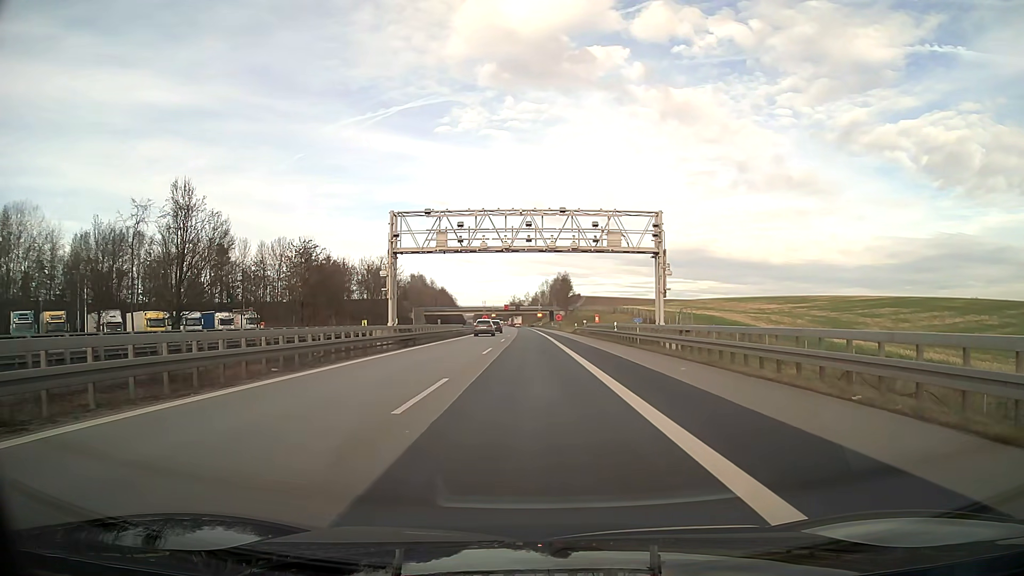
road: motorway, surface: asphalt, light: Day
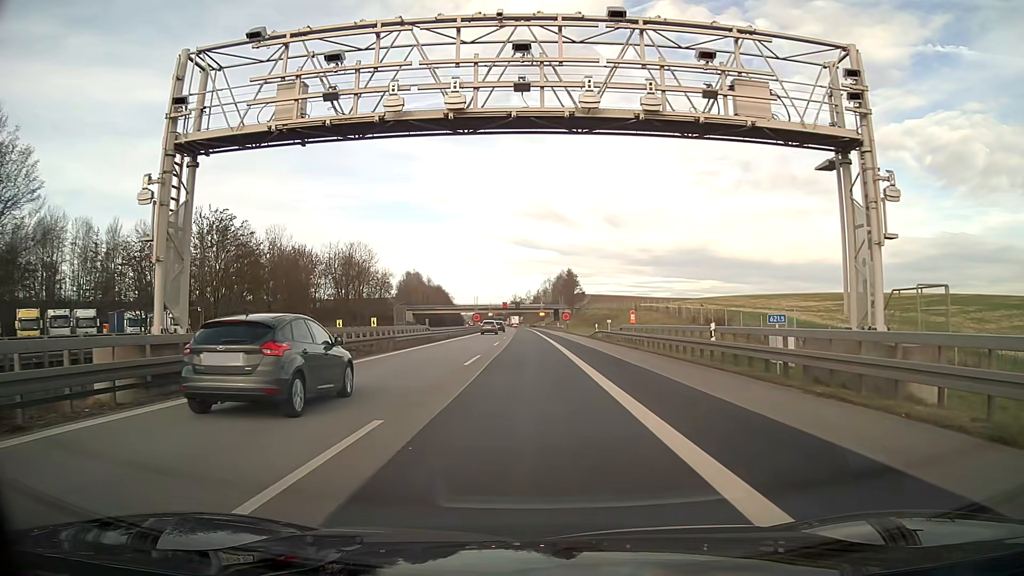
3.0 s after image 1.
(0.0, +24.9) m; 0°
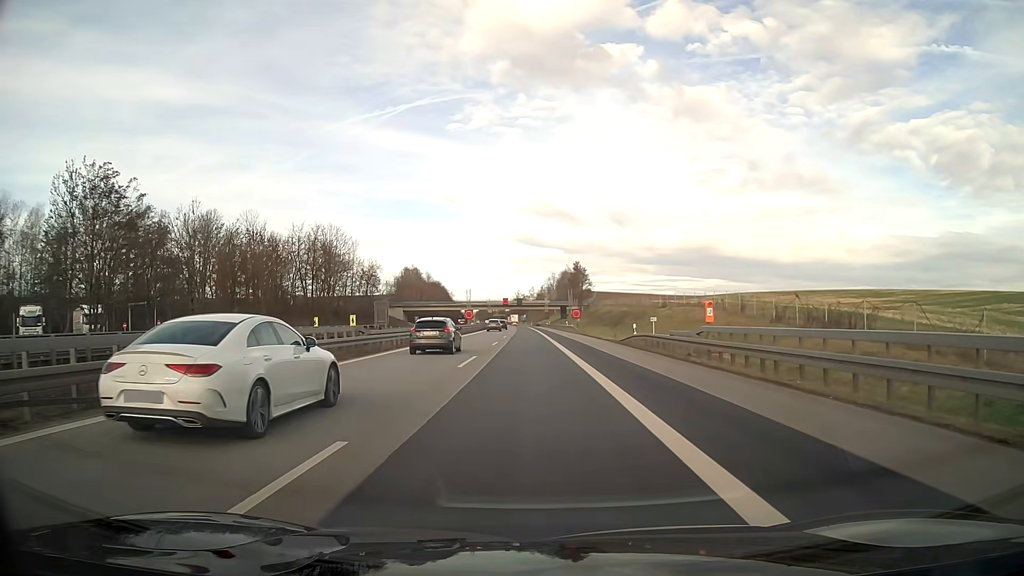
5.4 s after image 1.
(0.0, +19.9) m; 0°
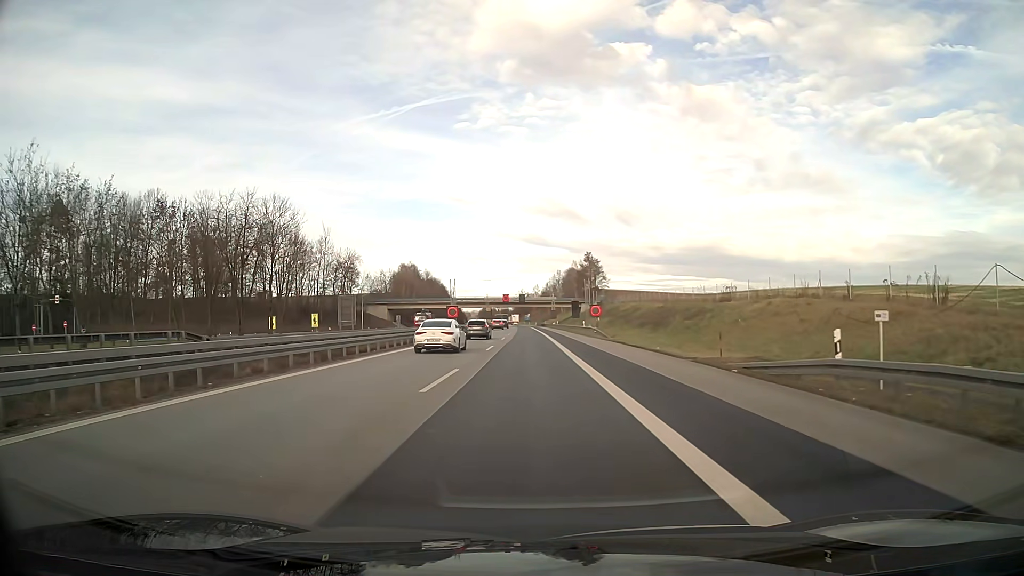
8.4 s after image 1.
(-0.1, +25.0) m; 0°
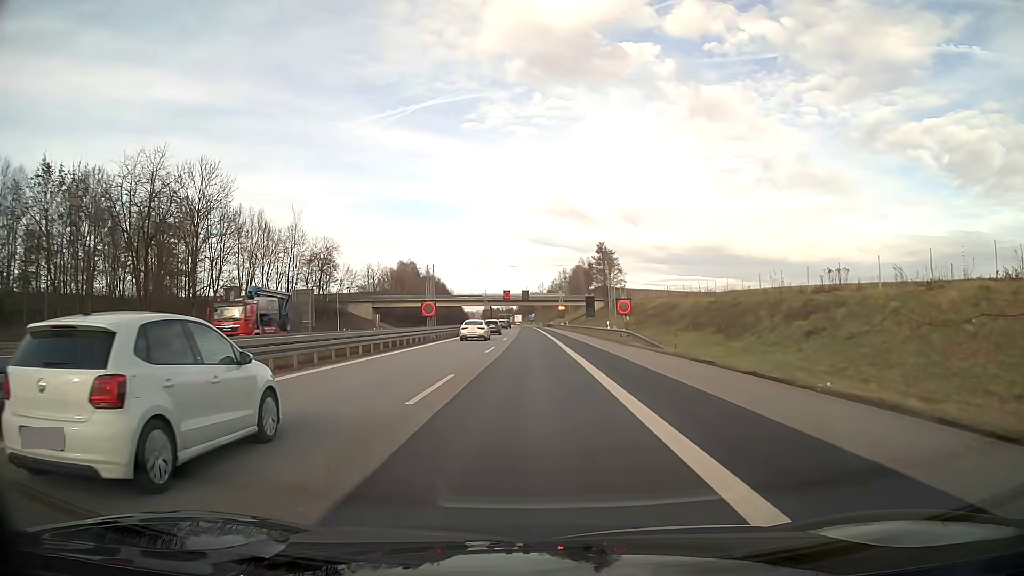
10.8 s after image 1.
(-0.1, +20.0) m; 0°
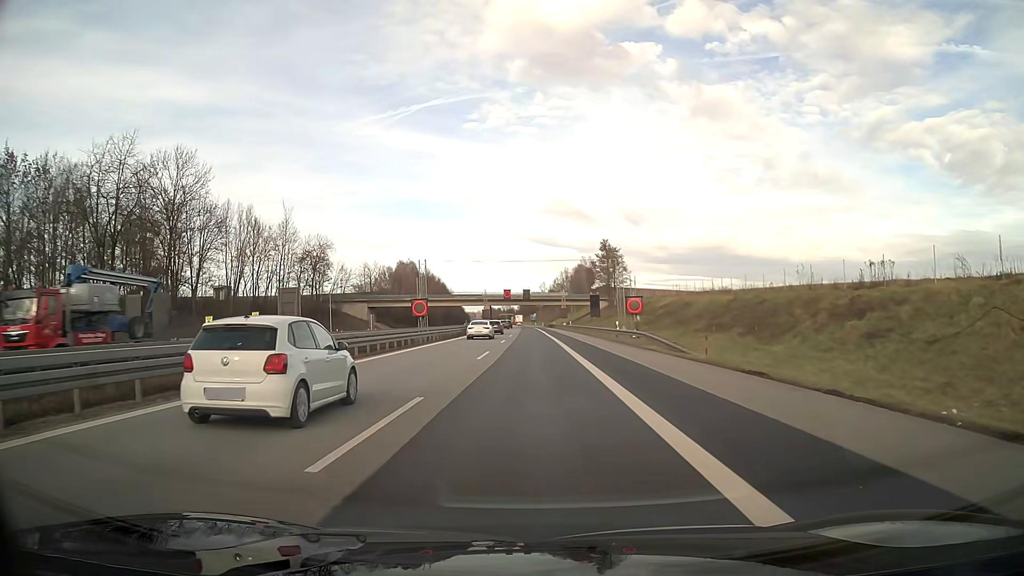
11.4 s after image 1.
(0.0, +5.0) m; 0°
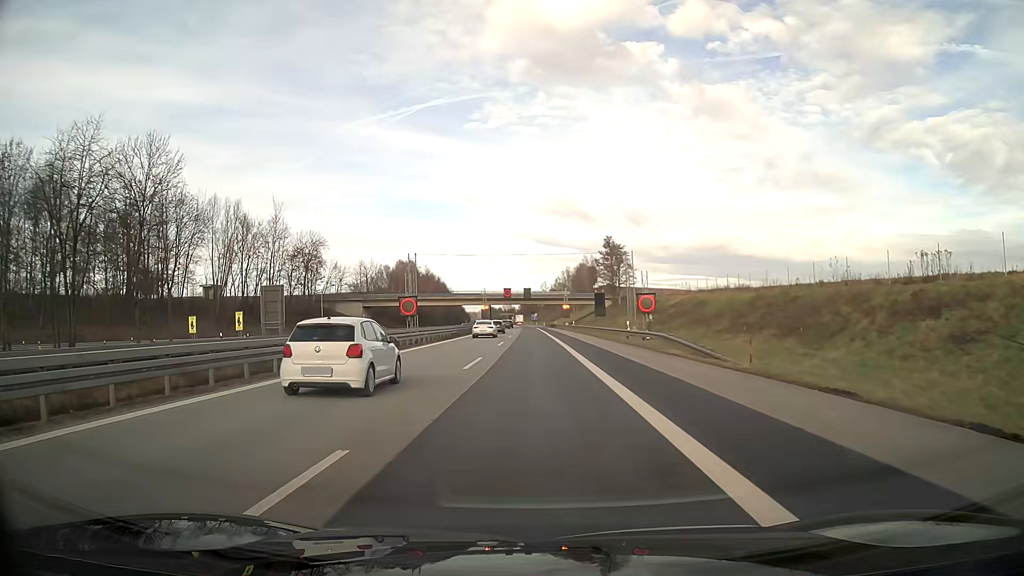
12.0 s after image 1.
(0.0, +5.0) m; 0°
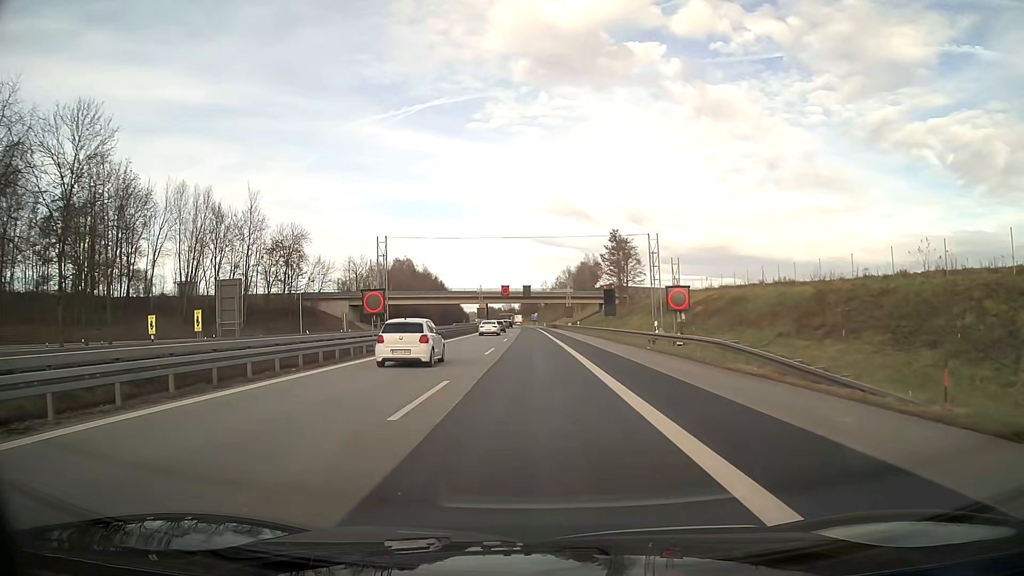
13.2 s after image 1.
(0.0, +9.9) m; 0°
(0, +10) (0, +20) (0, +30) (0, +40) (0, +50) (0, +60) (0, +70) (0, +80) (0, +90) (-1, +100) m
